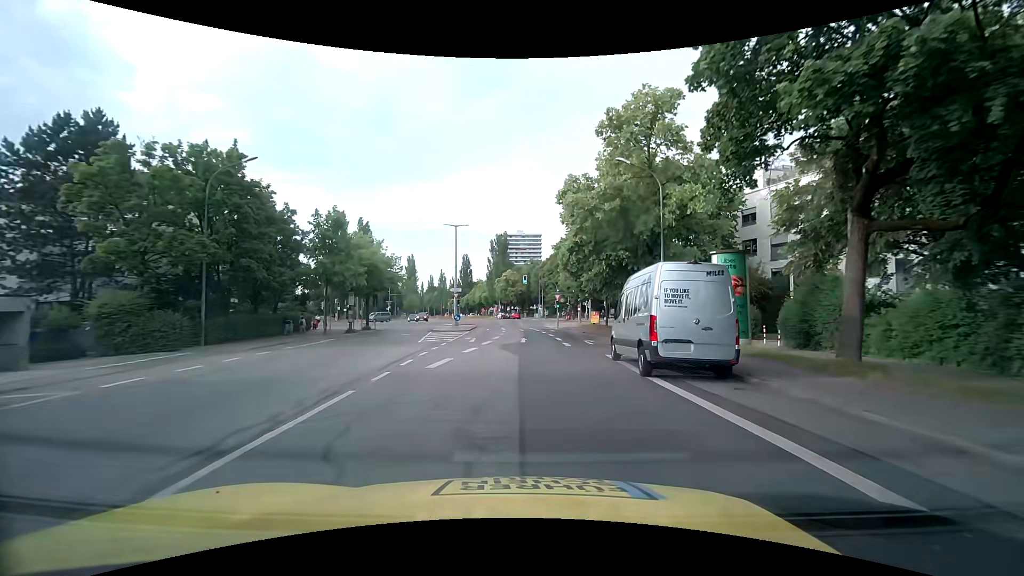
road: secondary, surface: asphalt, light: Day
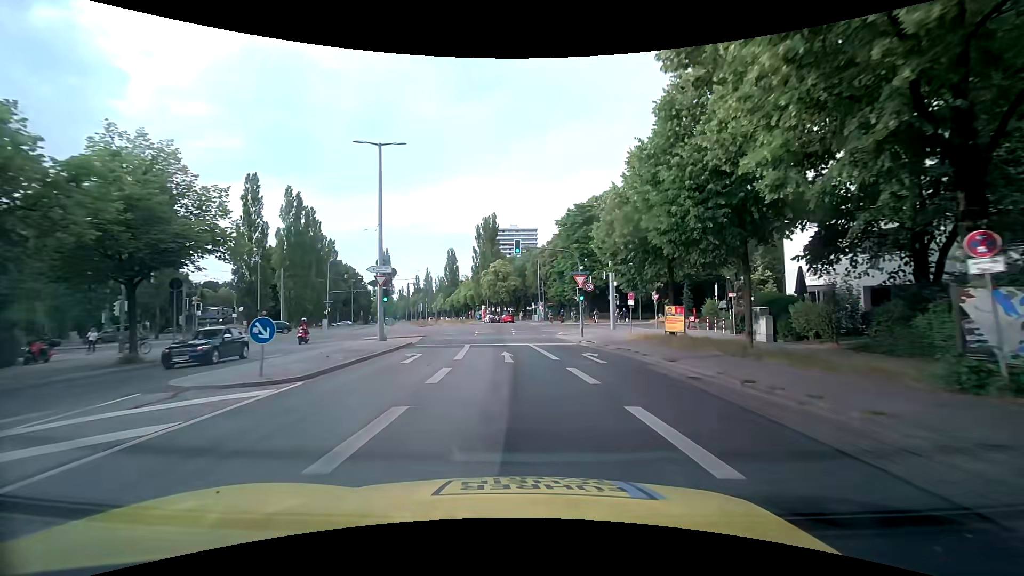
(+0.2, +30.4) m; +1°
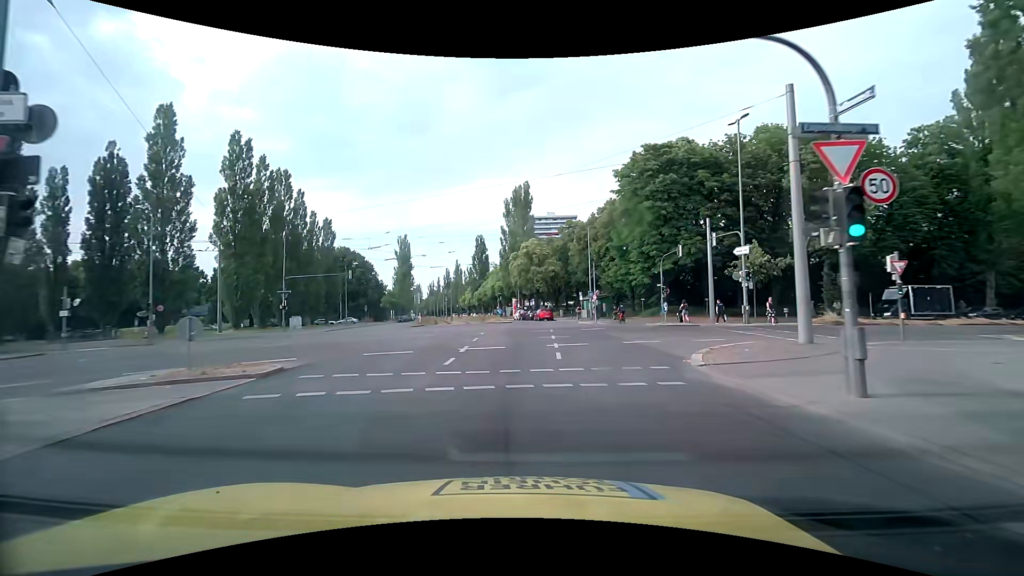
(-0.6, +24.7) m; -5°
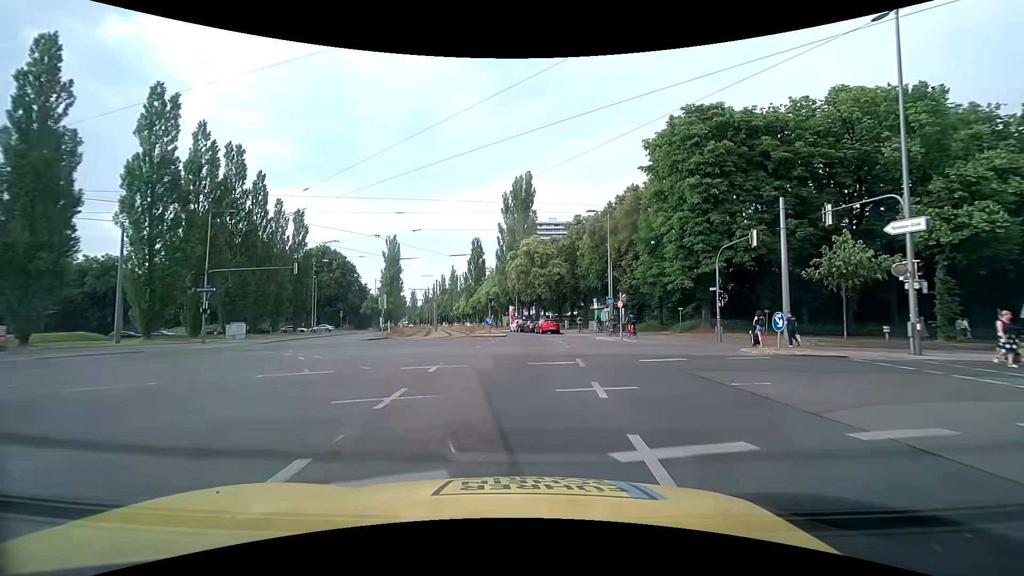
(0.0, +12.6) m; 0°
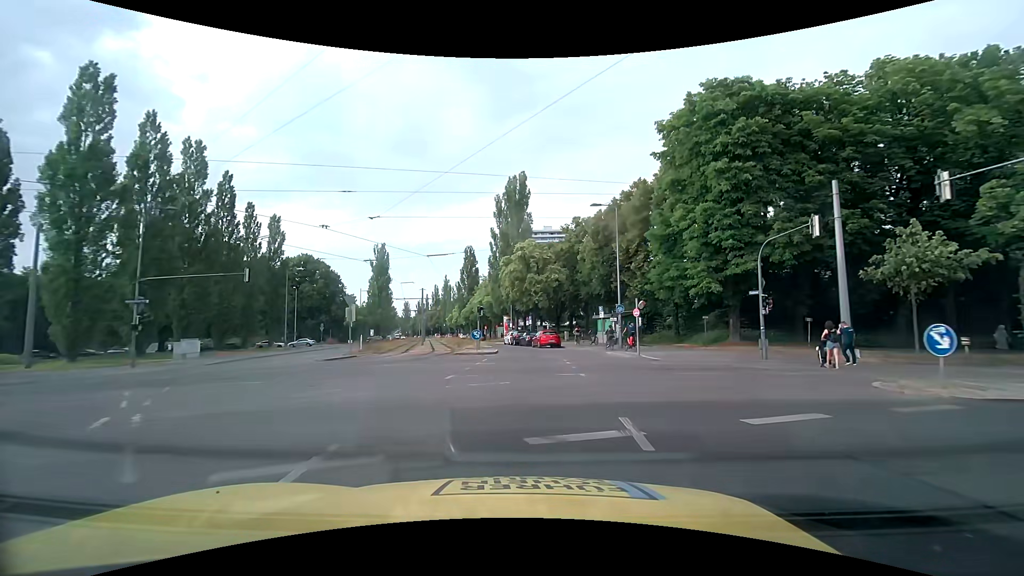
(0.0, +6.3) m; +1°
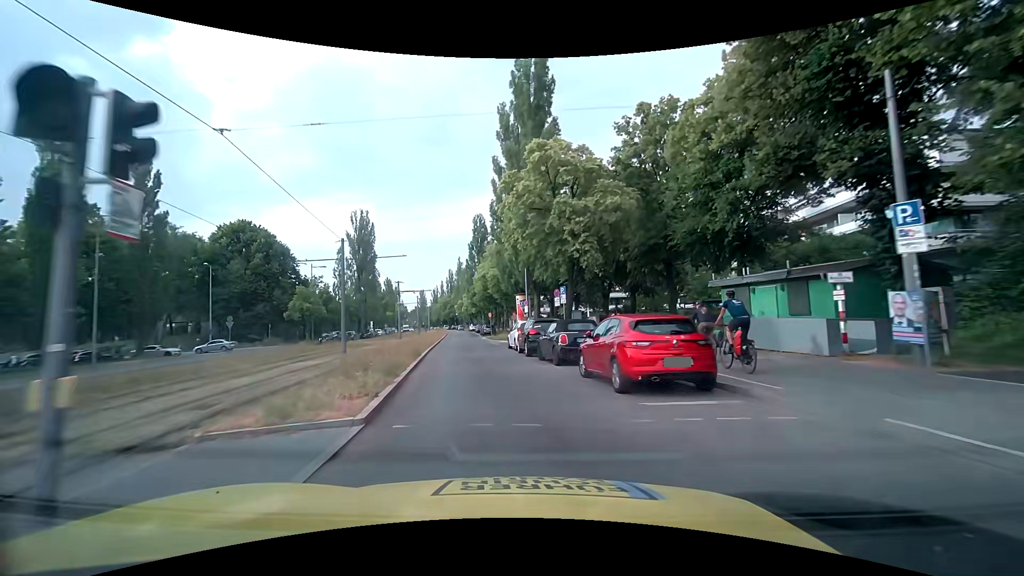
(-0.2, +31.6) m; -2°
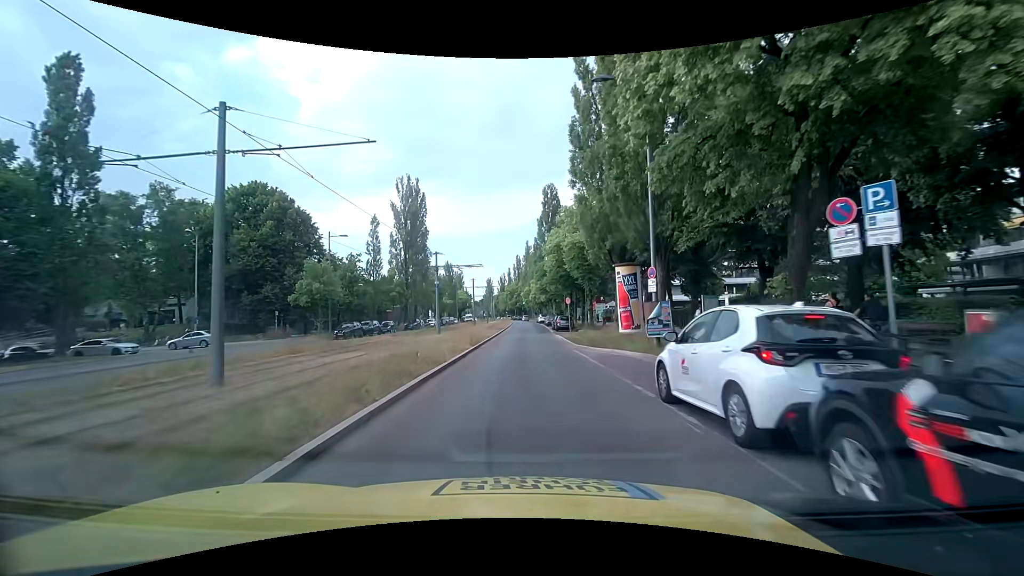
(-2.1, +19.0) m; -10°
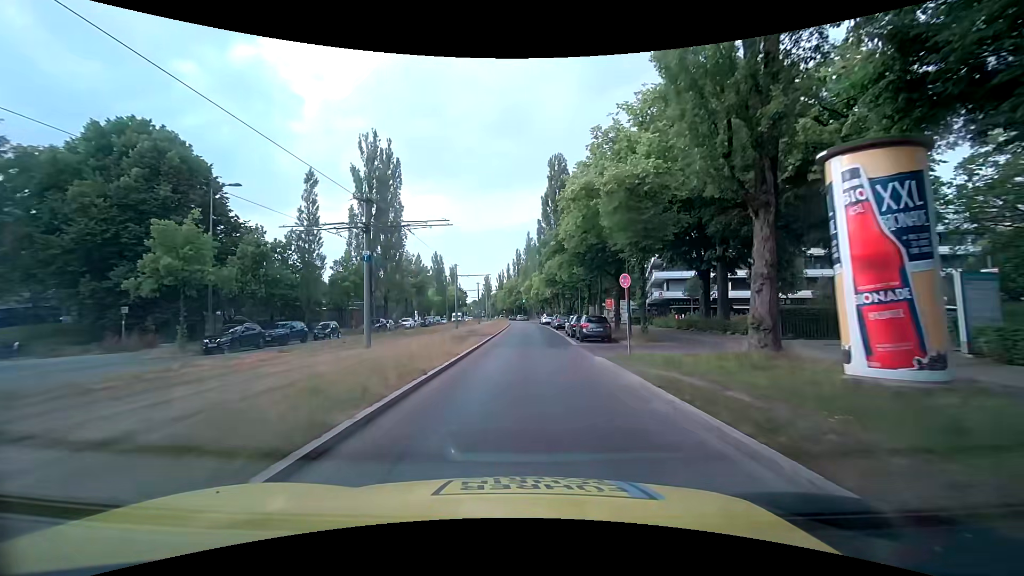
(+0.2, +19.4) m; +1°
(0, +10) (0, +20) (0, +30) (0, +40) (0, +50) (0, +60) (0, +70) (+1, +80) (+1, +90) (+1, +100) m
